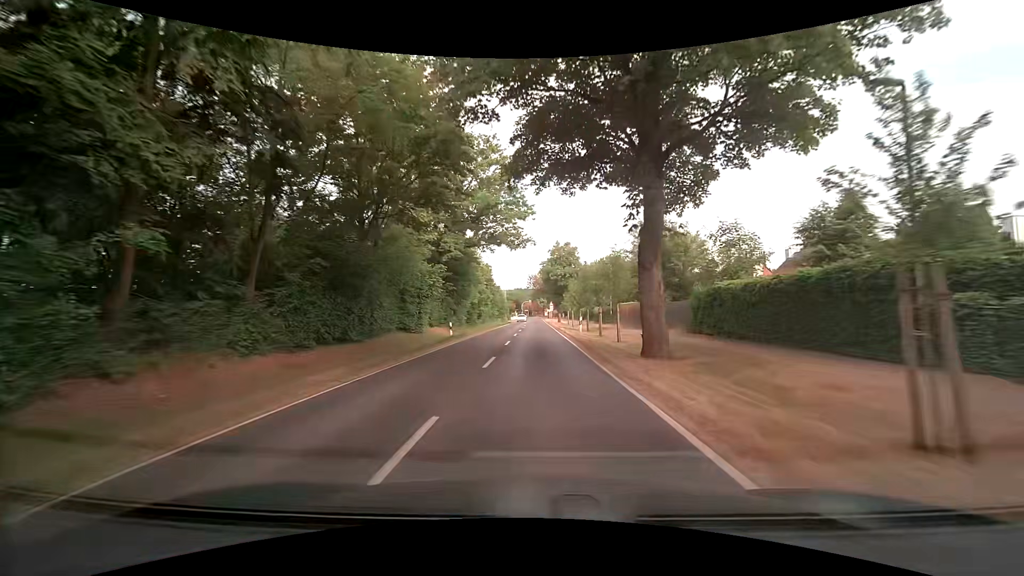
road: secondary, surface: asphalt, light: Day
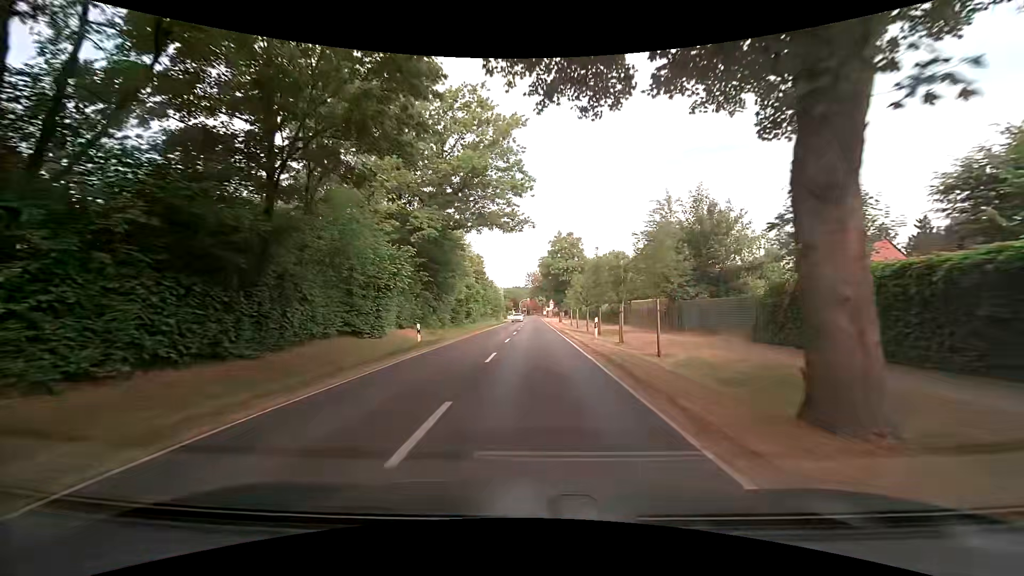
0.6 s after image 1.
(0.0, +8.0) m; 0°
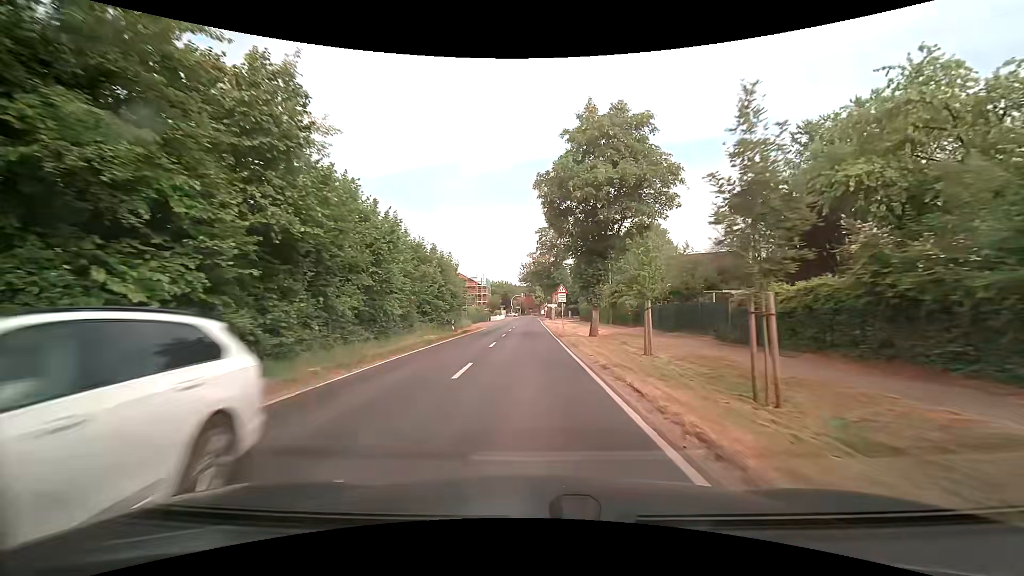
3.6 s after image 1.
(+0.4, +39.5) m; +1°
(0, +10) (0, +20) (-1, +30) (-1, +40) (-1, +50) (-1, +60) (-1, +70) (-2, +80) (-2, +90) (-2, +100) m
